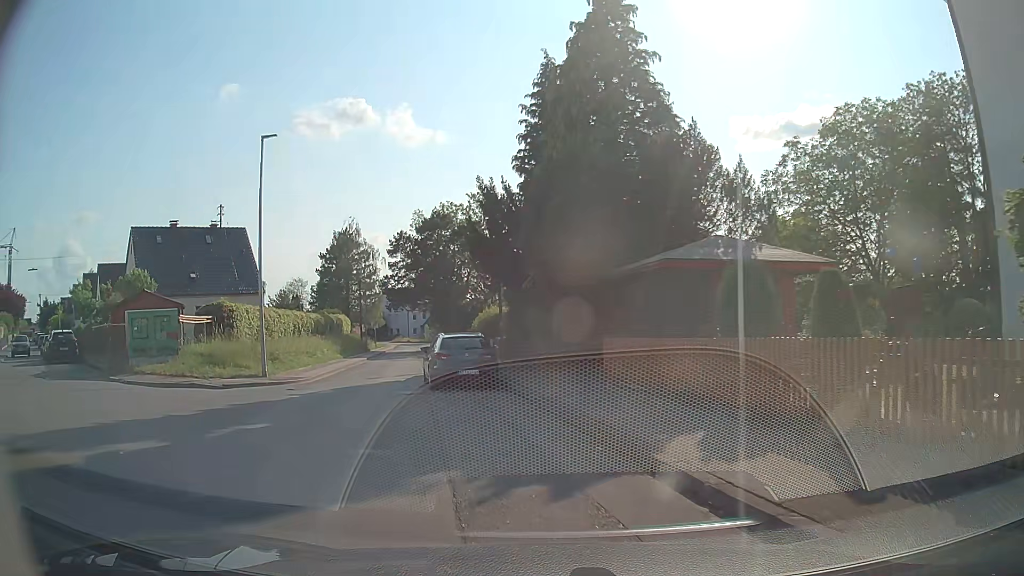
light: Day
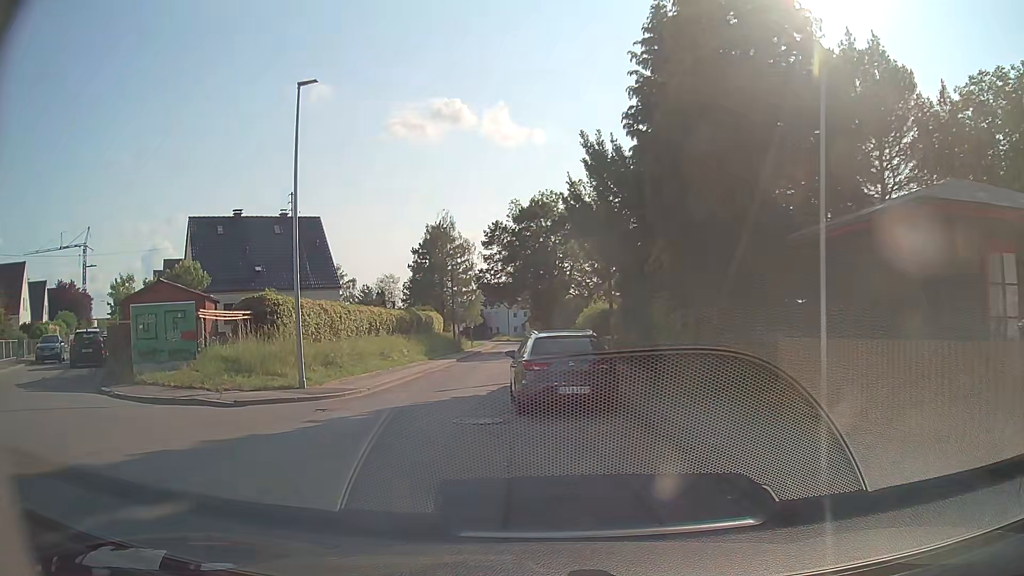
(-0.4, +5.6) m; -9°
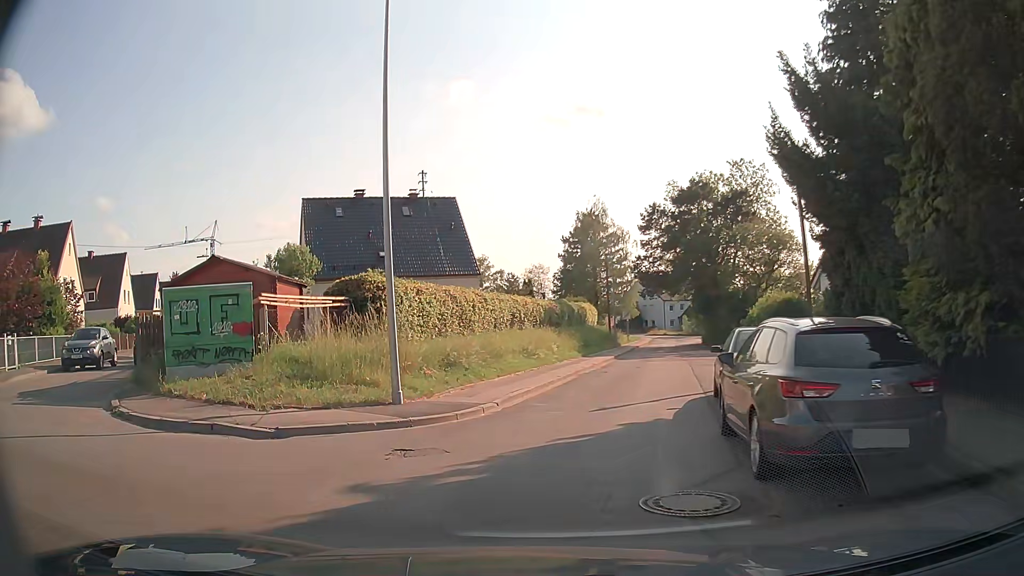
(-0.6, +5.6) m; -12°
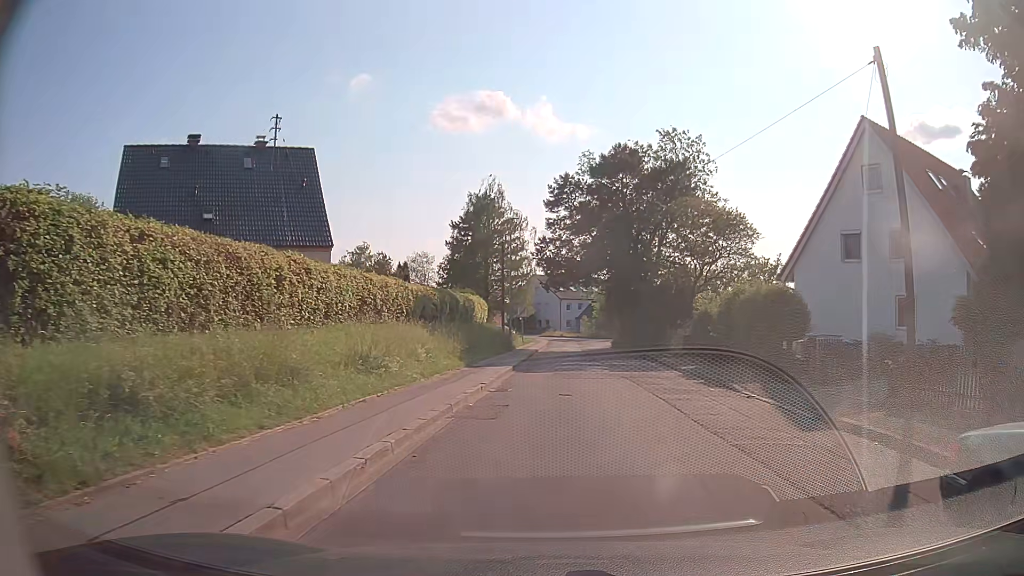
(+0.1, +11.4) m; +8°
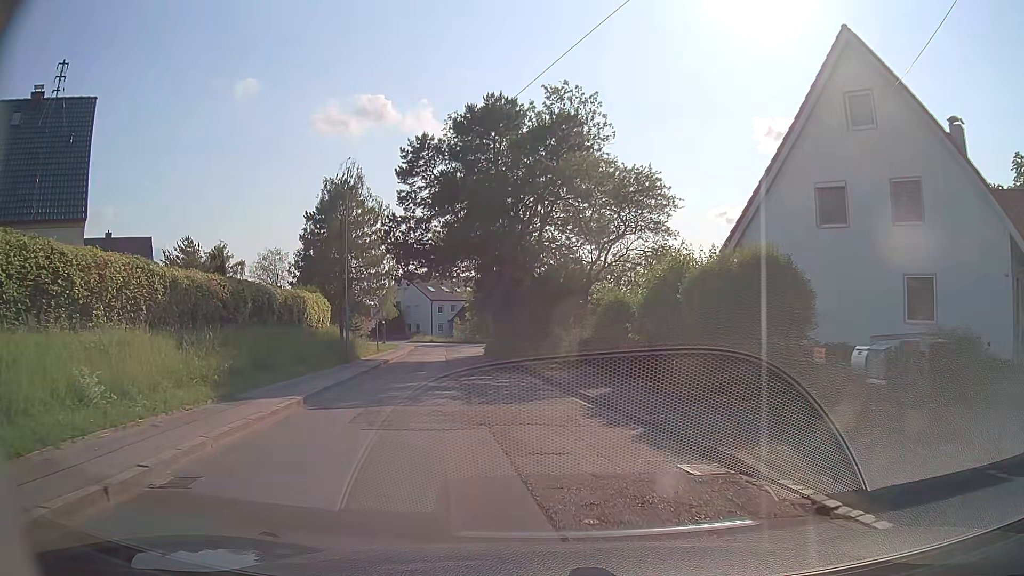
(+1.3, +10.2) m; +10°
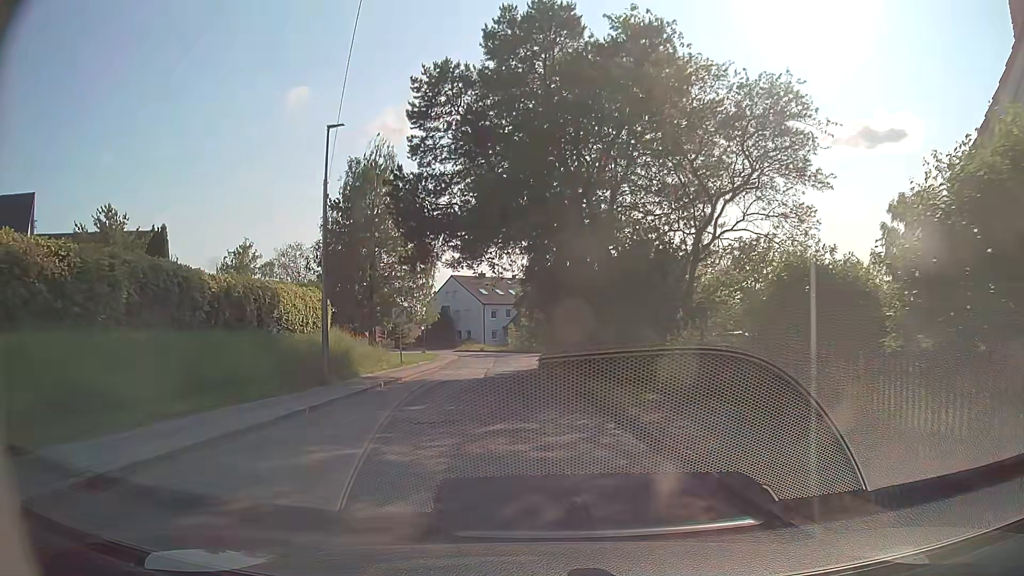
(-0.2, +11.2) m; -5°
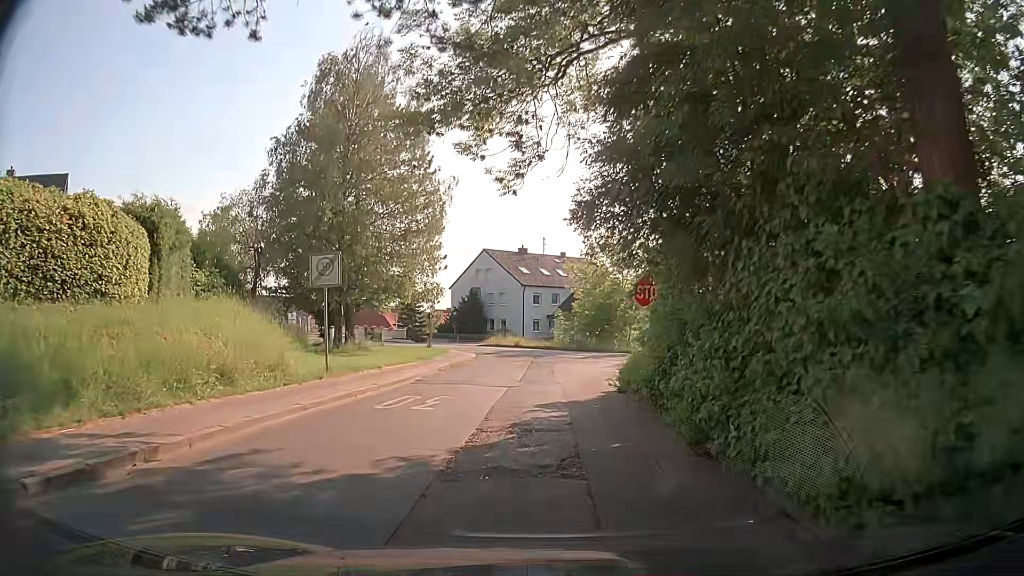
(-0.8, +20.2) m; -4°
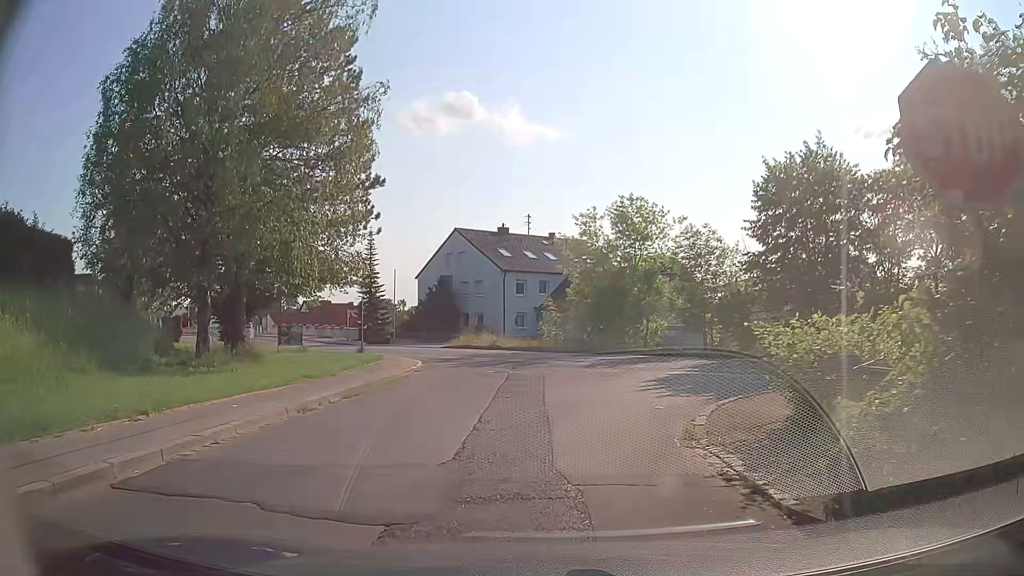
(+0.1, +13.6) m; +3°
